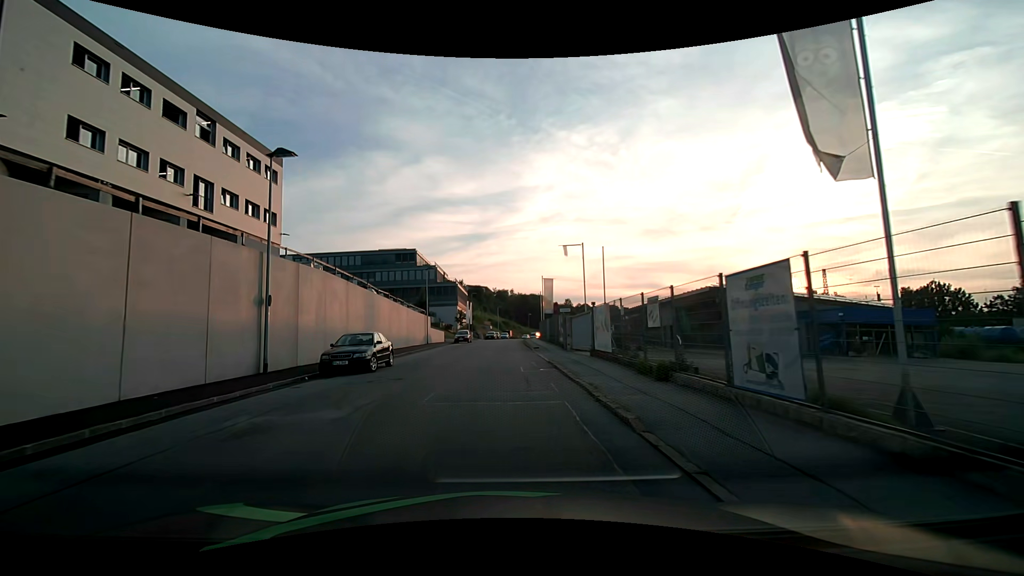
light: Day
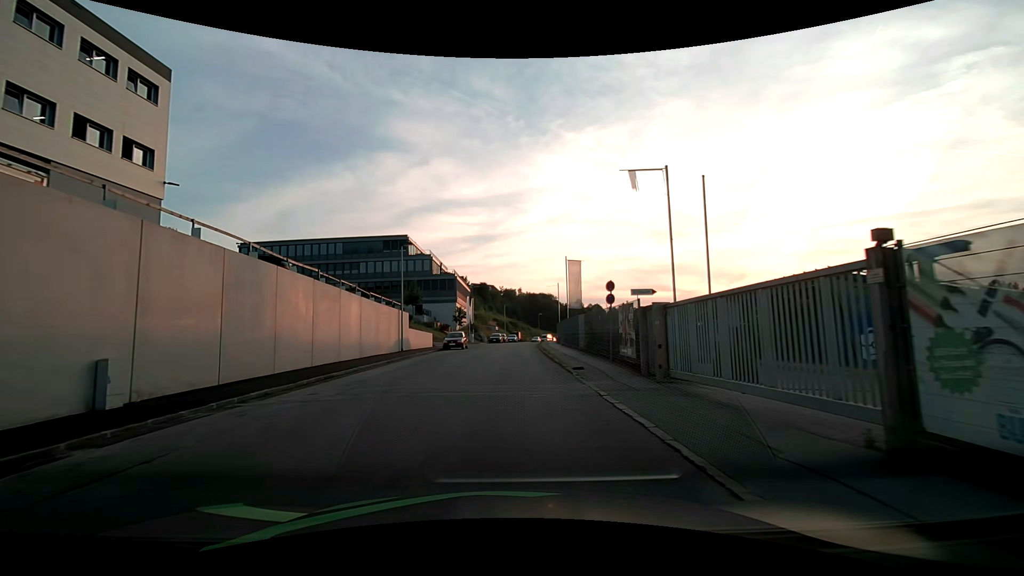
(-0.2, +16.4) m; -1°
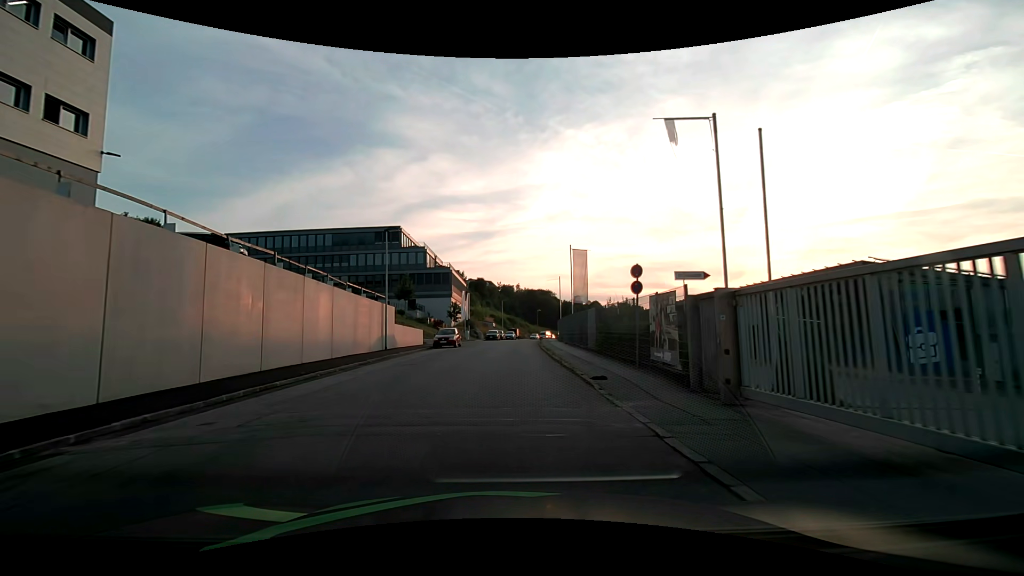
(0.0, +4.1) m; 0°
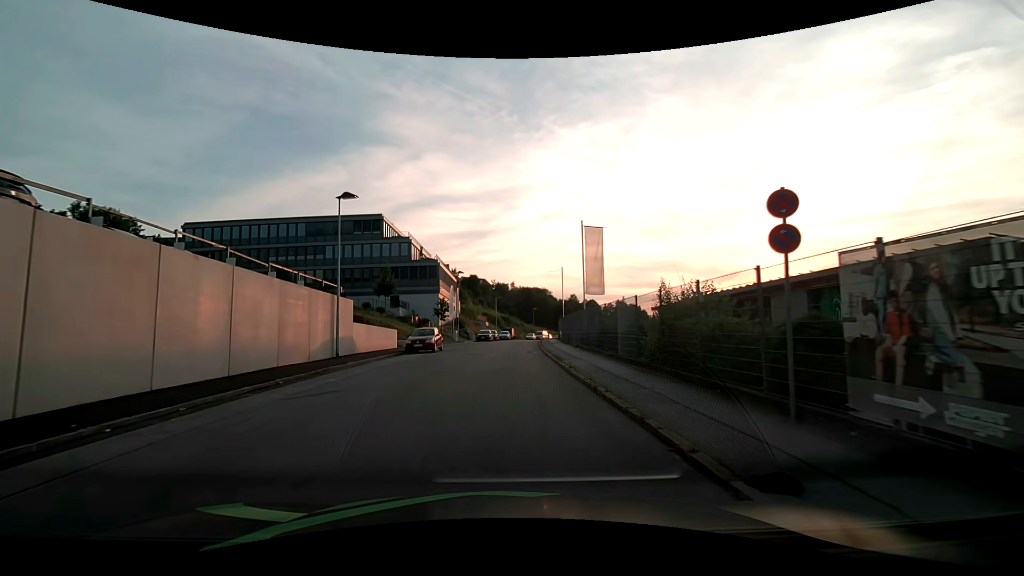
(+0.1, +8.2) m; +1°
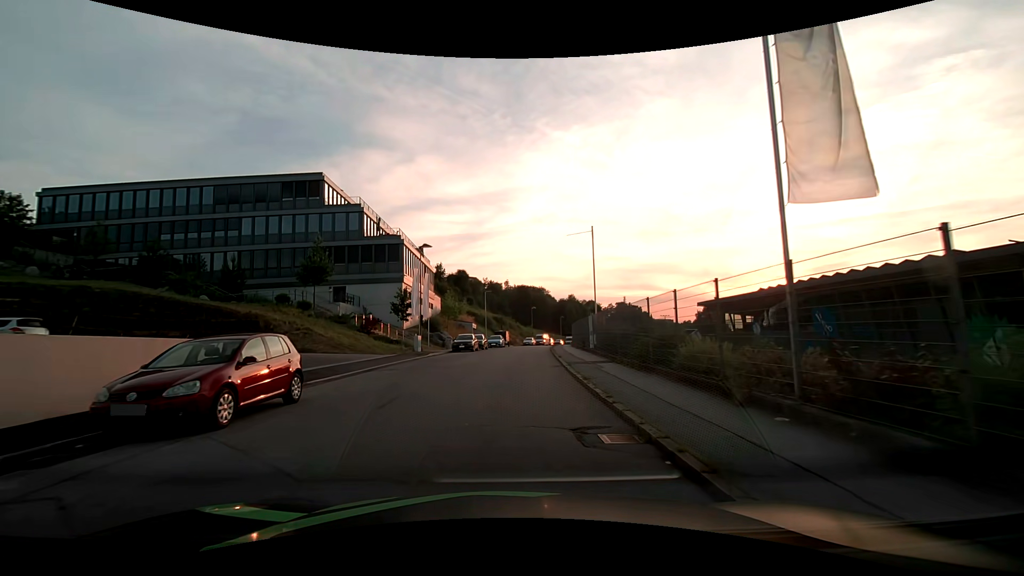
(+0.1, +21.2) m; 0°
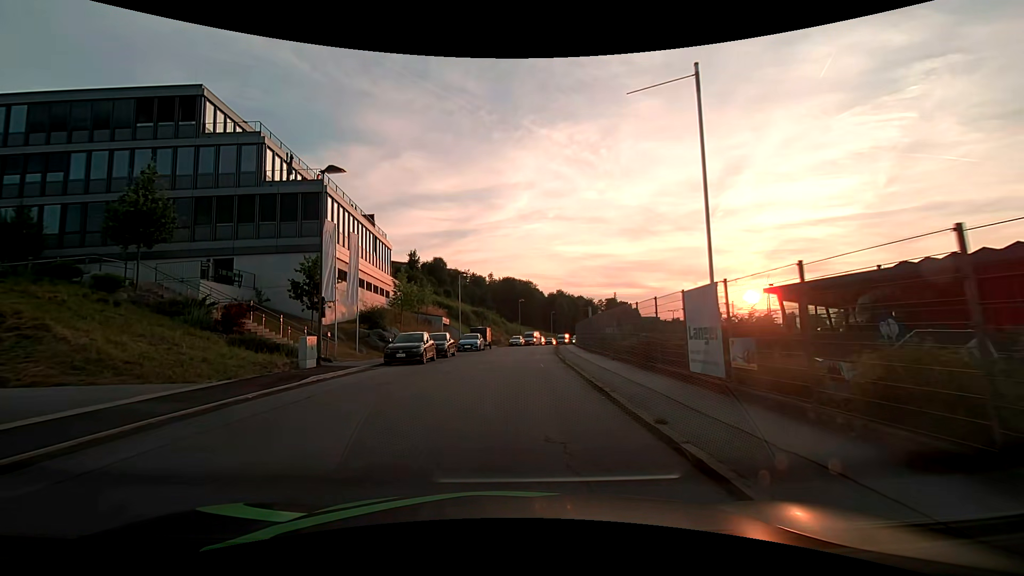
(+0.3, +18.0) m; +2°
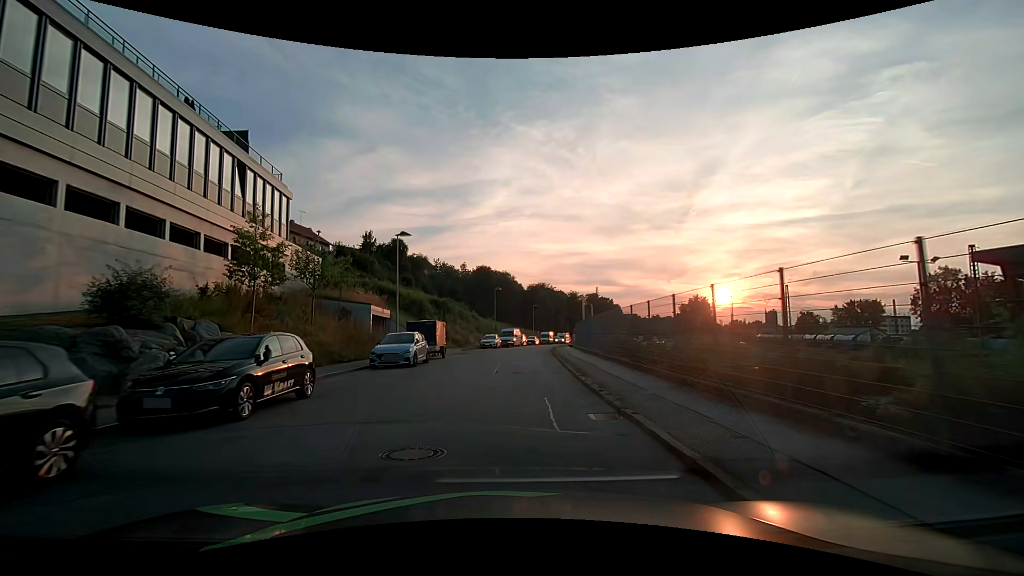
(+0.5, +20.1) m; +3°
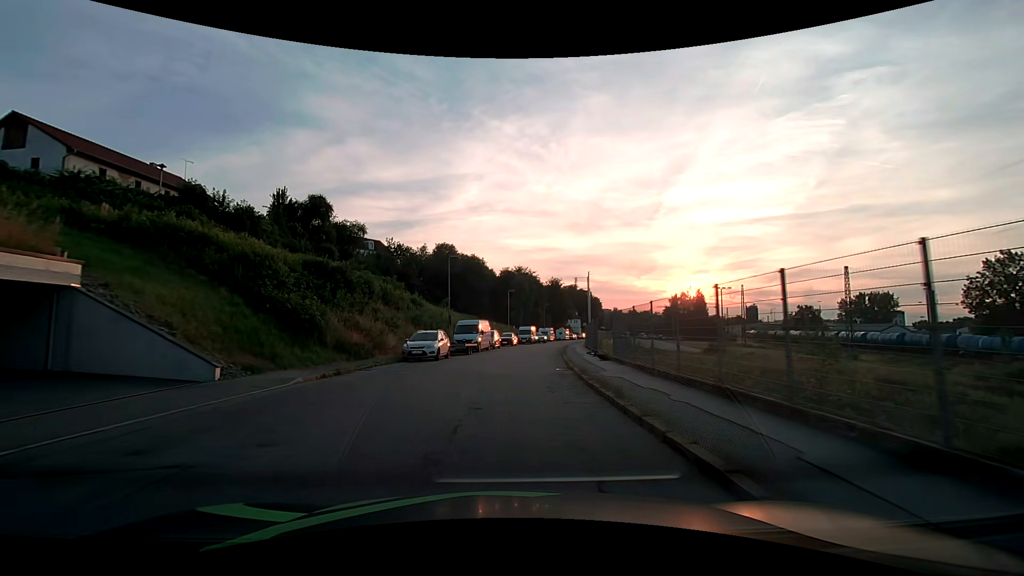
(+0.7, +28.2) m; +3°
(0, +10) (+1, +20) (+1, +30) (+2, +40) (+4, +50) (+6, +60) (+7, +69) (+10, +79) (+12, +89) (+14, +99) m
